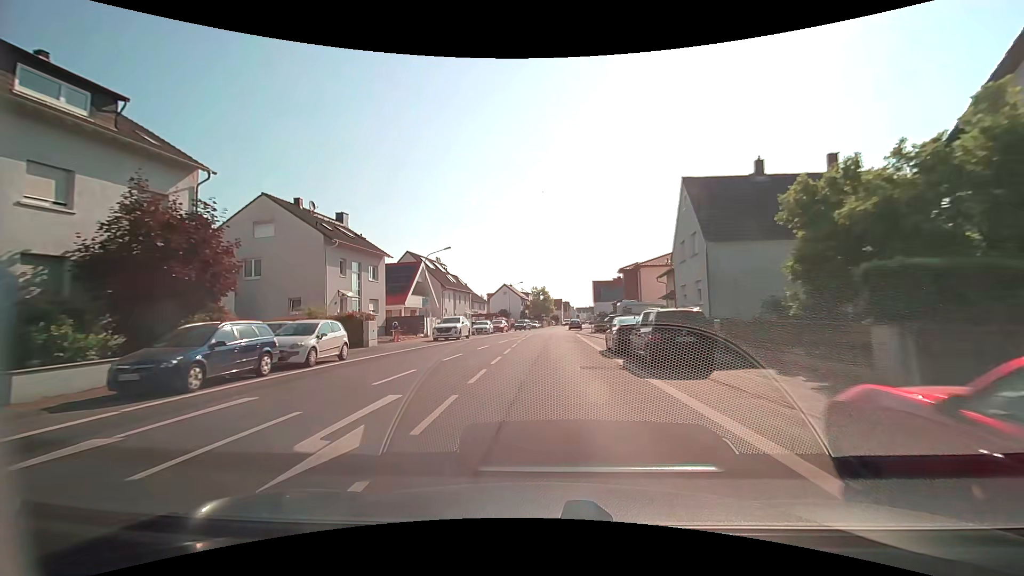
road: tertiary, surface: asphalt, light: Day
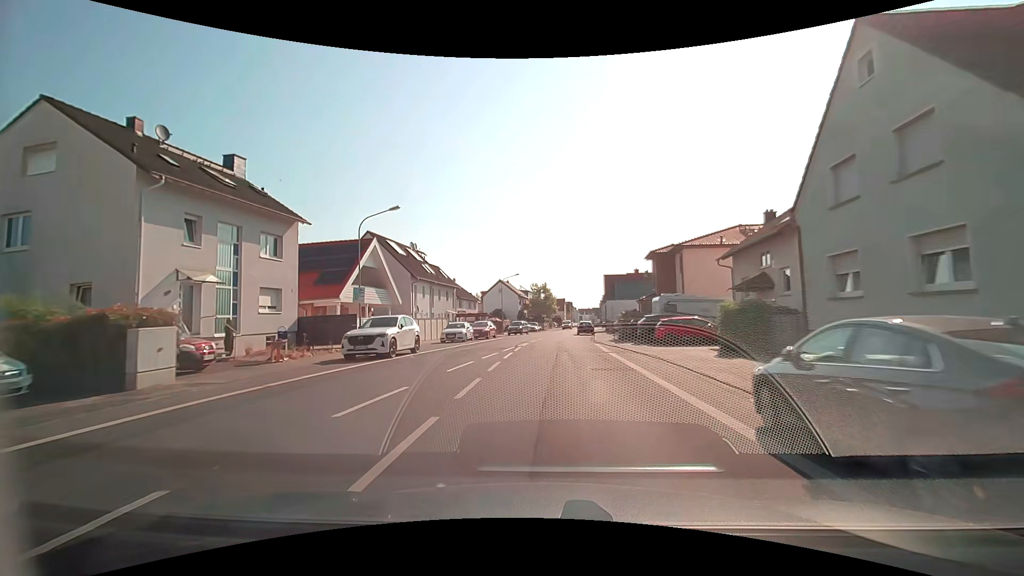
(0.0, +15.7) m; 0°
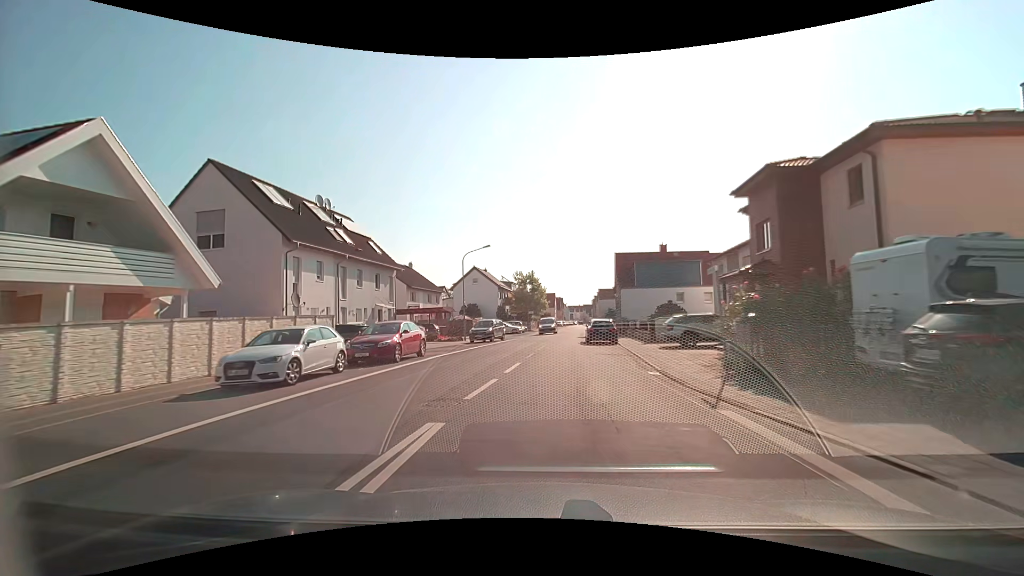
(+0.3, +23.2) m; +1°
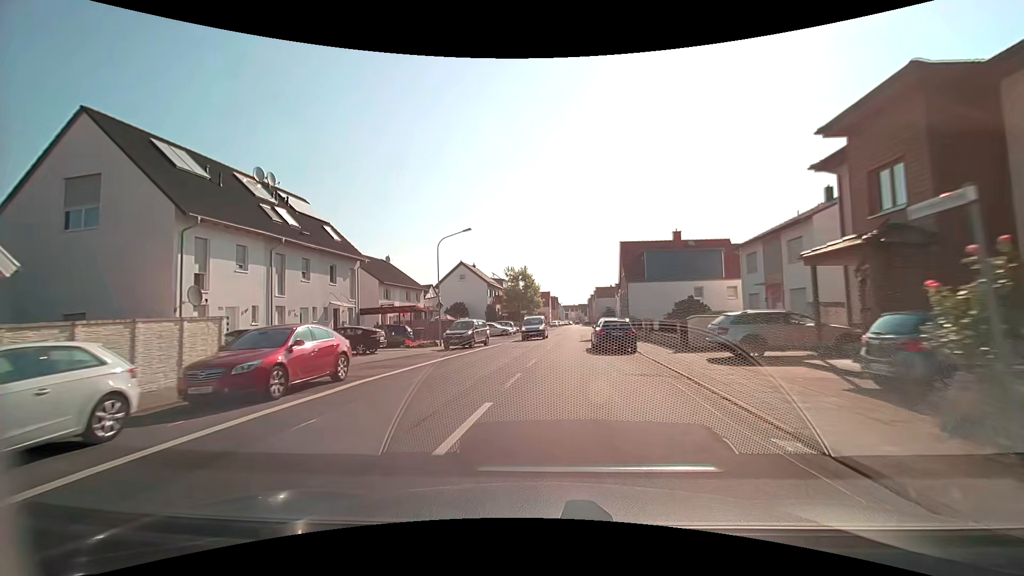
(+0.1, +7.6) m; +1°
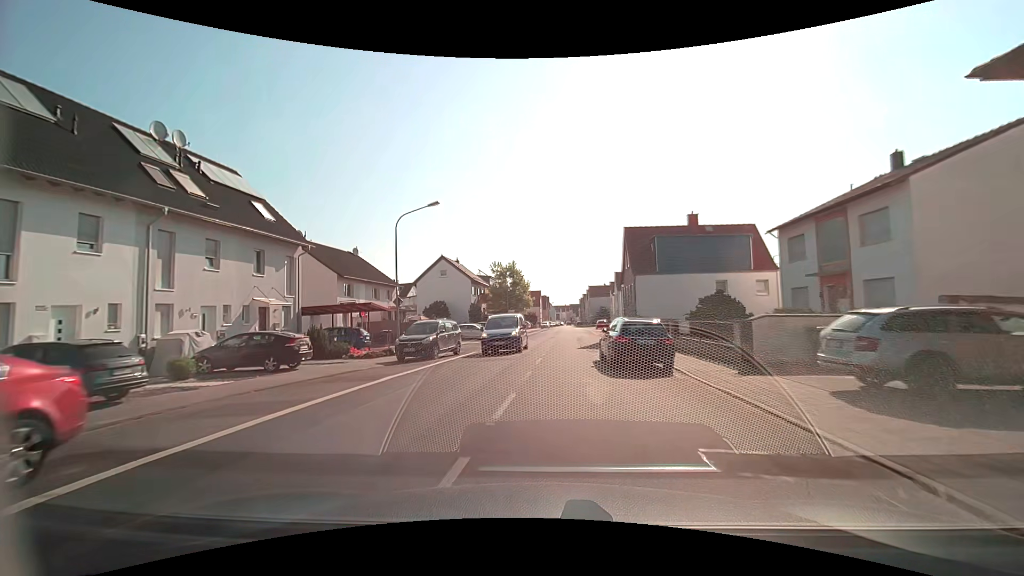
(0.0, +7.6) m; +1°
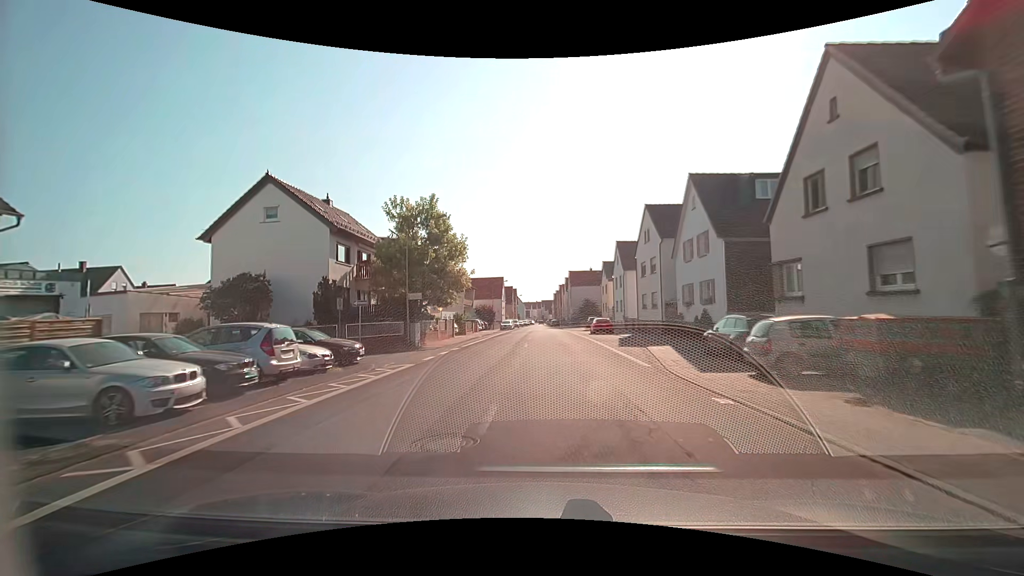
(+1.4, +37.1) m; +3°
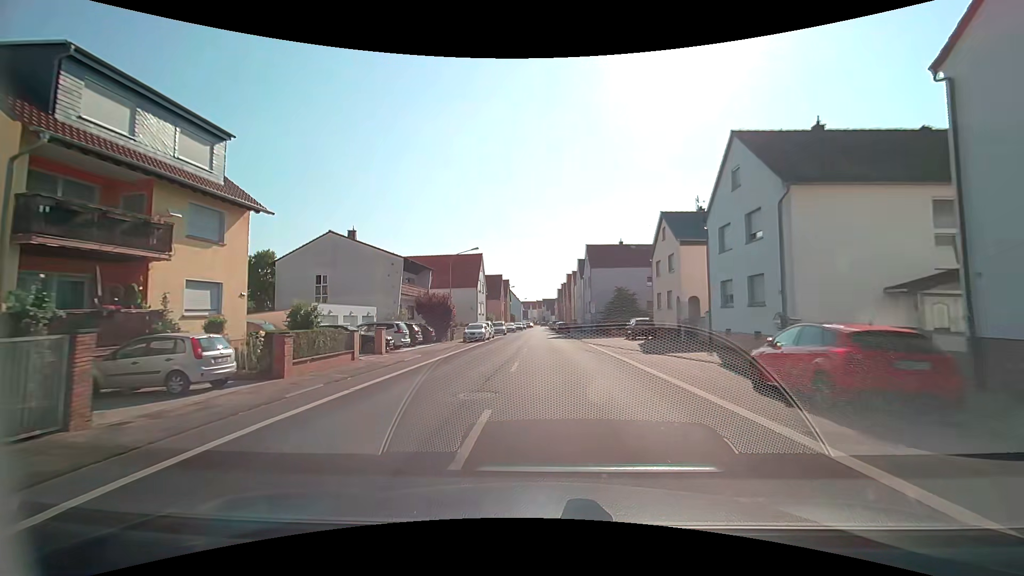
(-0.1, +36.2) m; 0°
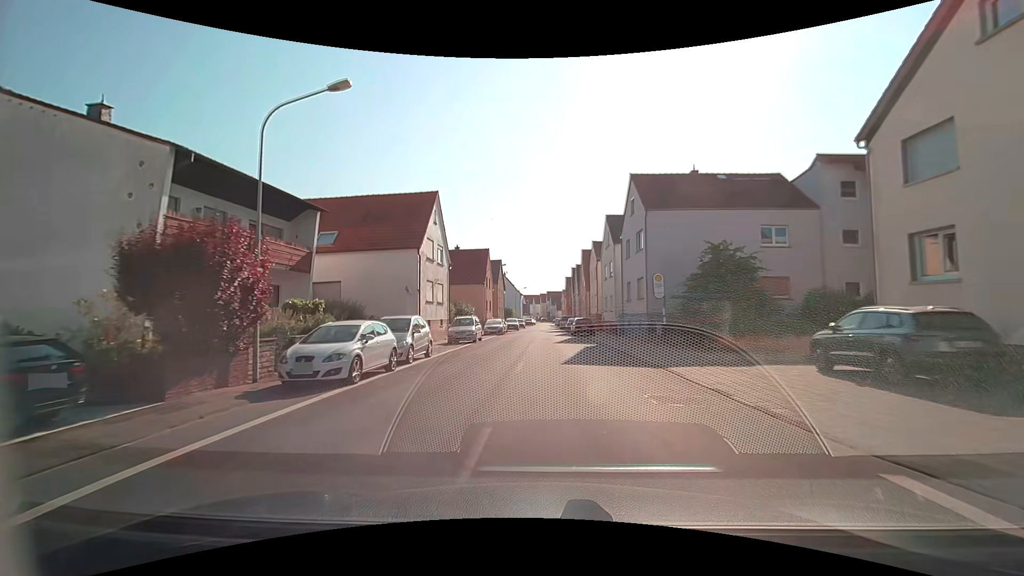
(0.0, +28.2) m; 0°
(0, +10) (0, +20) (0, +30) (0, +40) (0, +50) (0, +60) (0, +70) (0, +80) (0, +90) (0, +100) m
